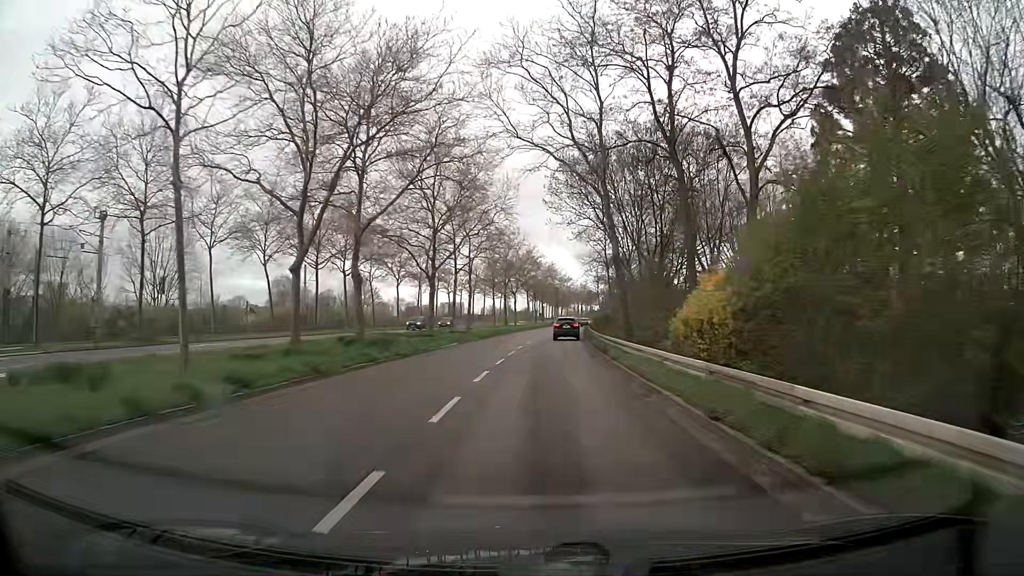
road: secondary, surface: asphalt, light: Day
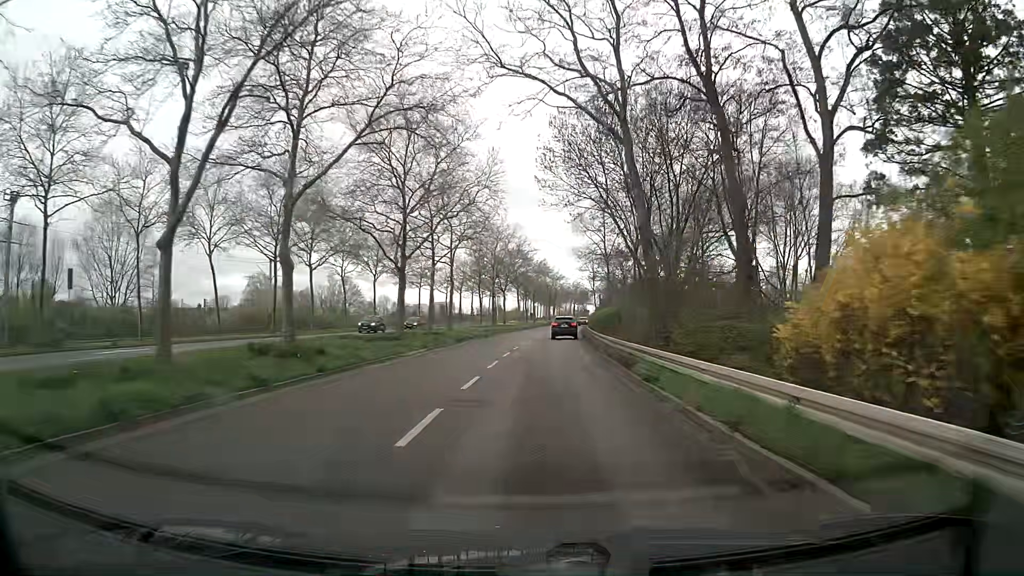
(0.0, +7.8) m; 0°
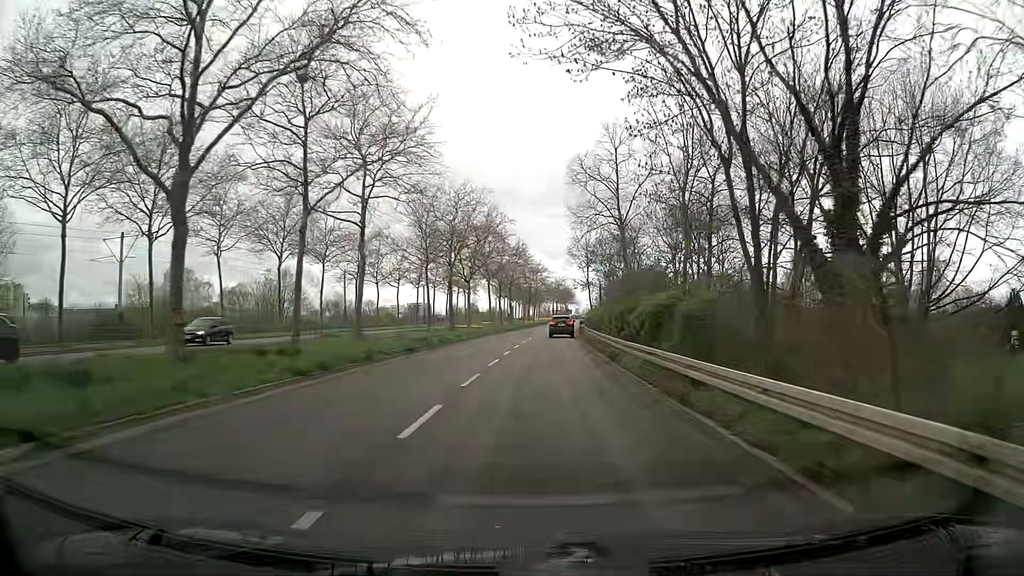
(+0.5, +23.6) m; +2°
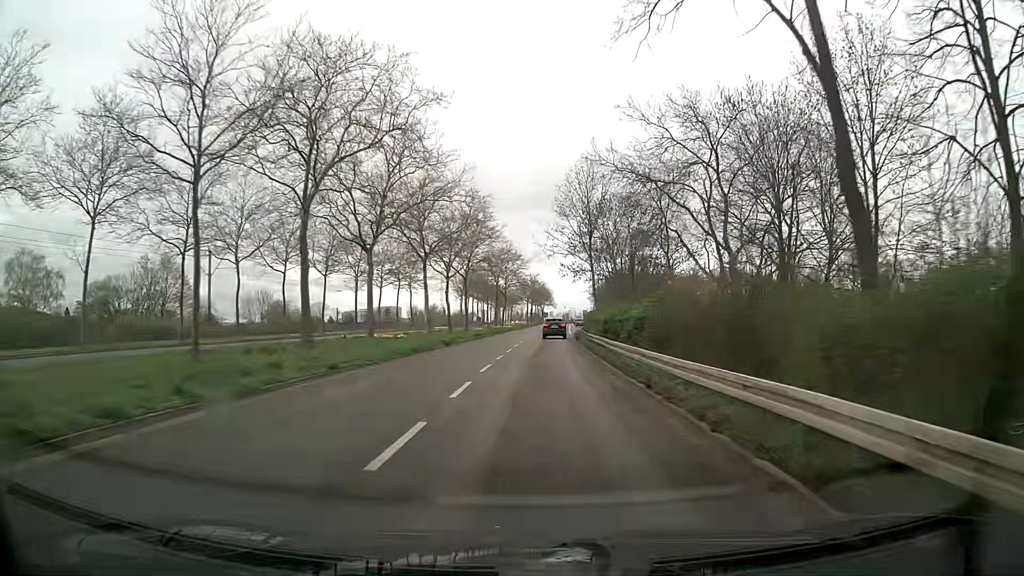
(+0.6, +31.7) m; +2°
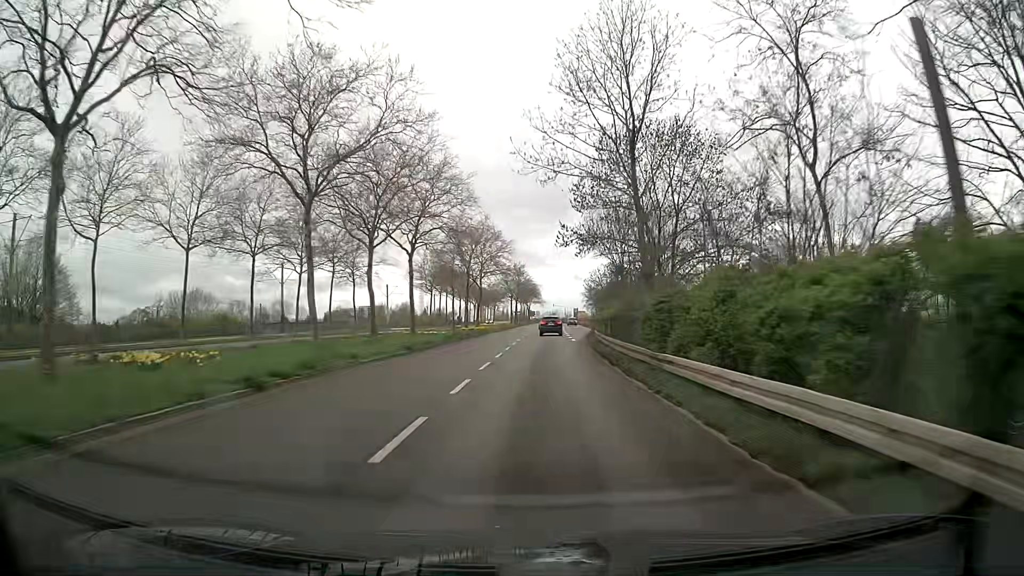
(+0.2, +23.8) m; +1°
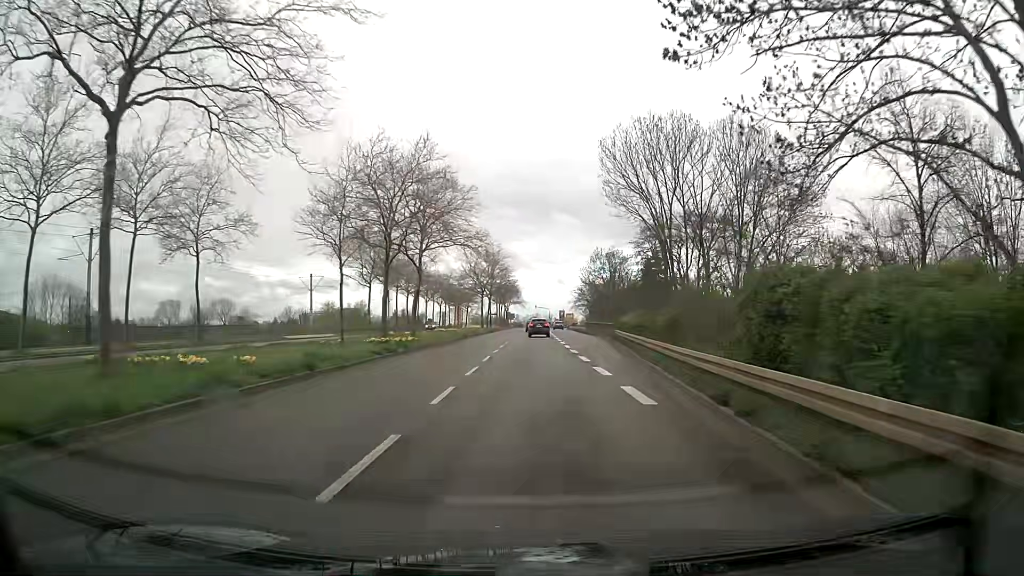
(+0.6, +31.5) m; +2°
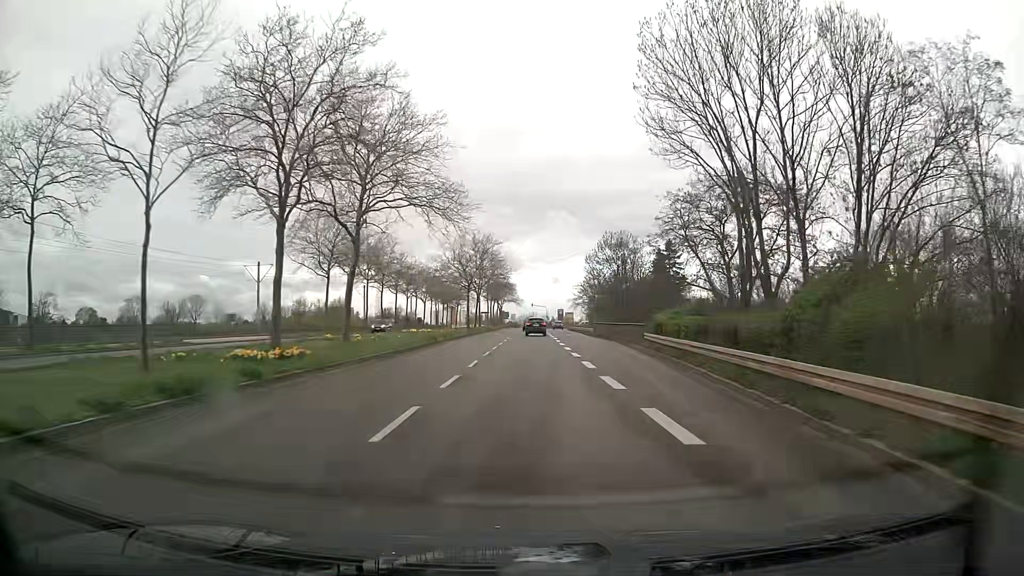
(0.0, +15.7) m; +1°
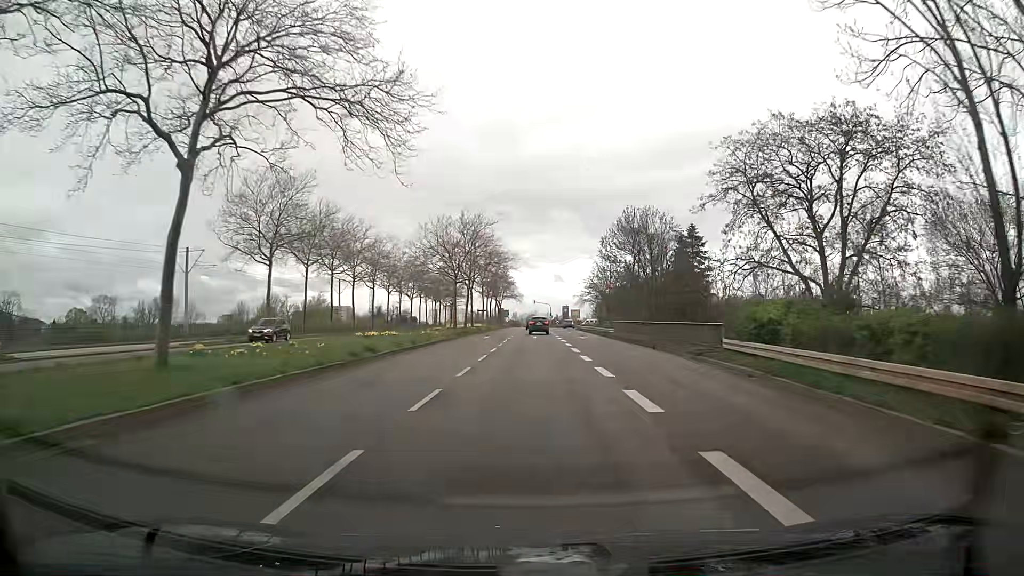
(-0.1, +15.6) m; 0°
(0, +10) (0, +20) (0, +30) (0, +40) (0, +50) (0, +60) (0, +70) (0, +80) (0, +90) (0, +100) m
